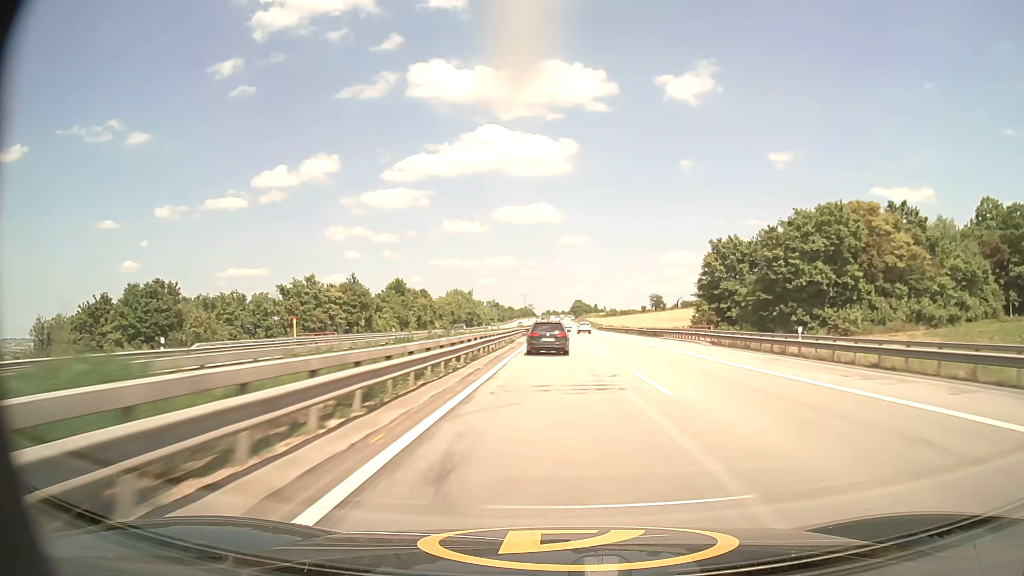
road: motorway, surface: asphalt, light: Day
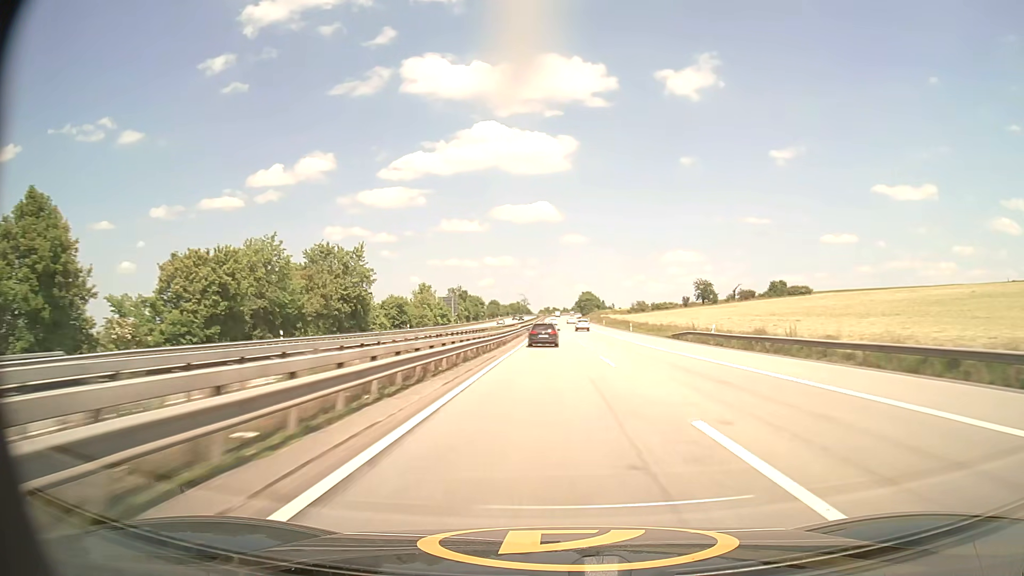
(+0.6, +99.9) m; 0°
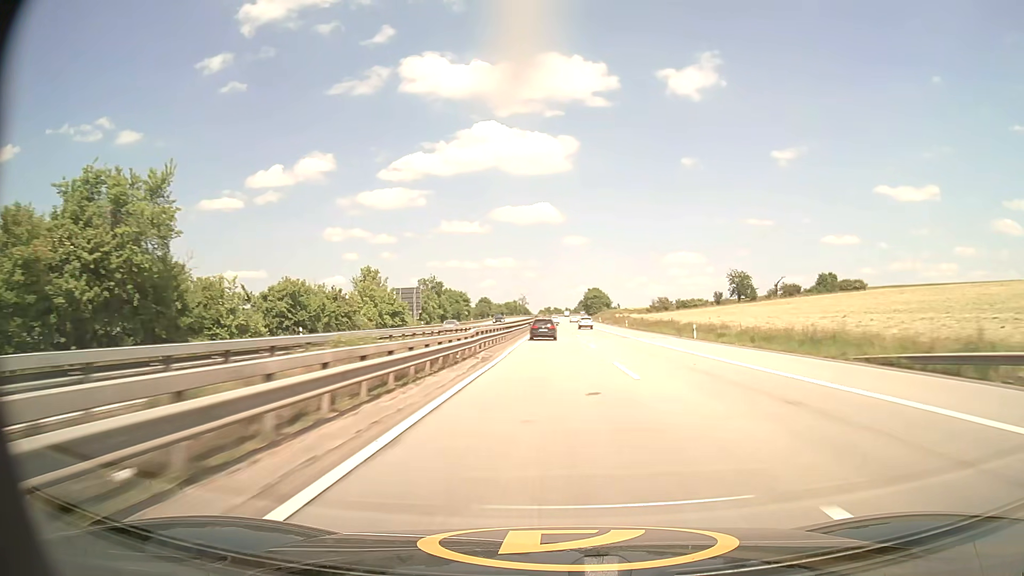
(0.0, +40.8) m; 0°
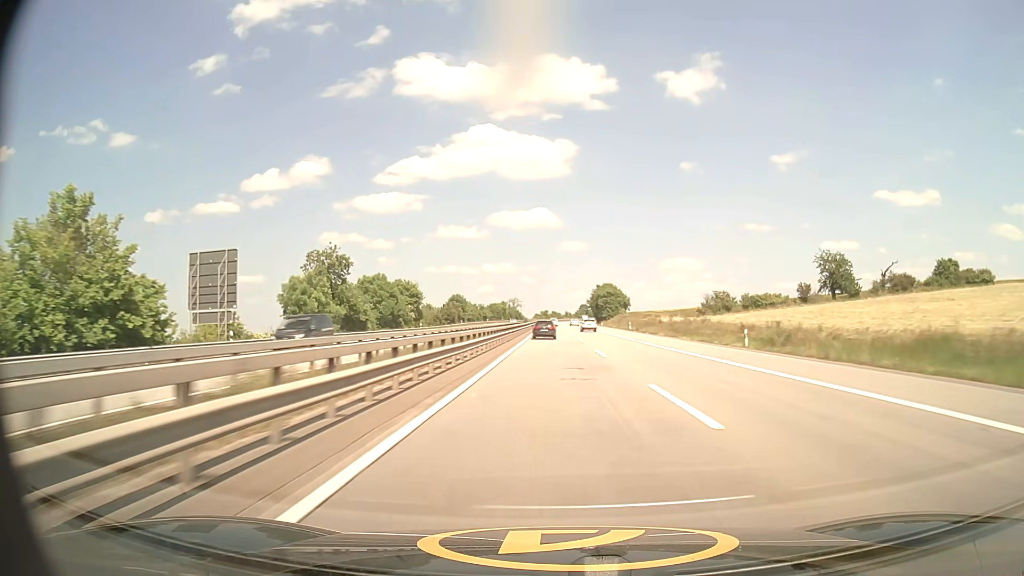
(0.0, +61.8) m; 0°
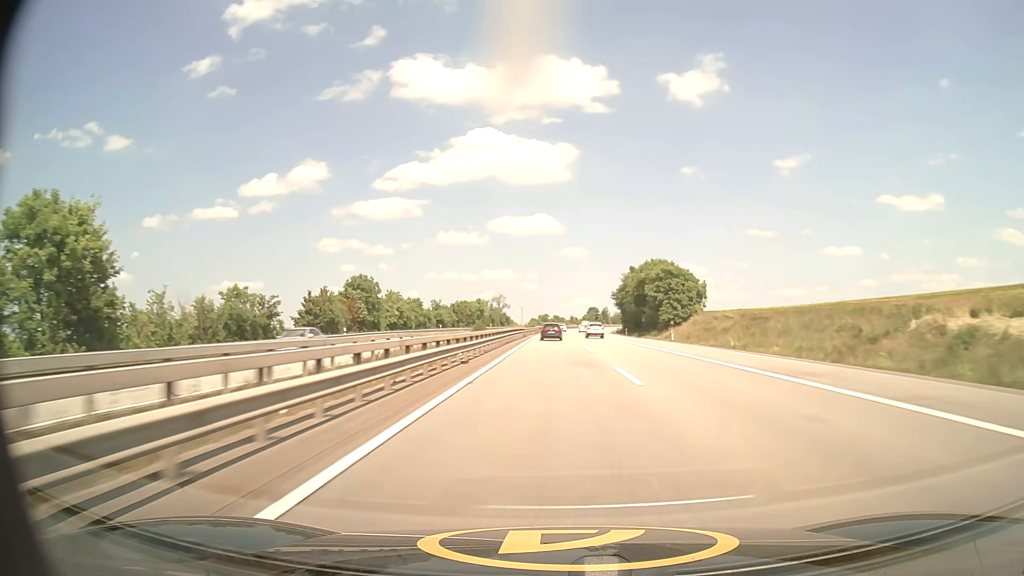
(+0.1, +83.9) m; 0°
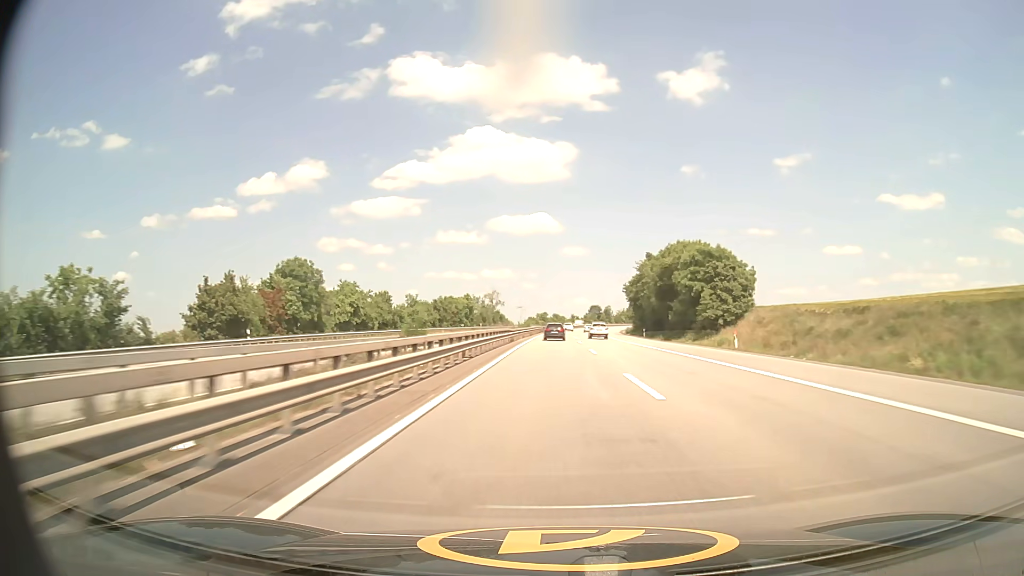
(0.0, +21.3) m; 0°
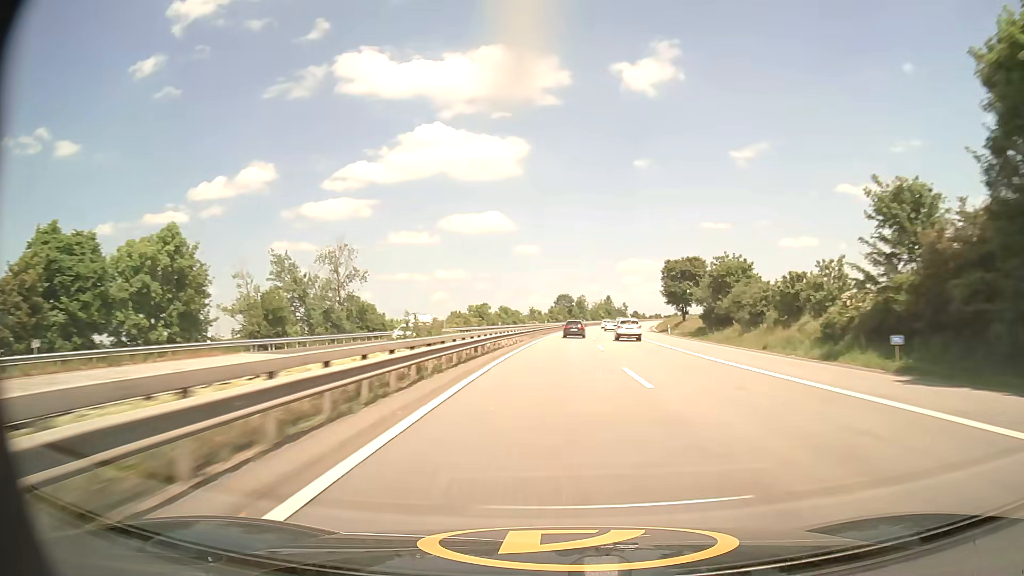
(+1.8, +106.5) m; +4°
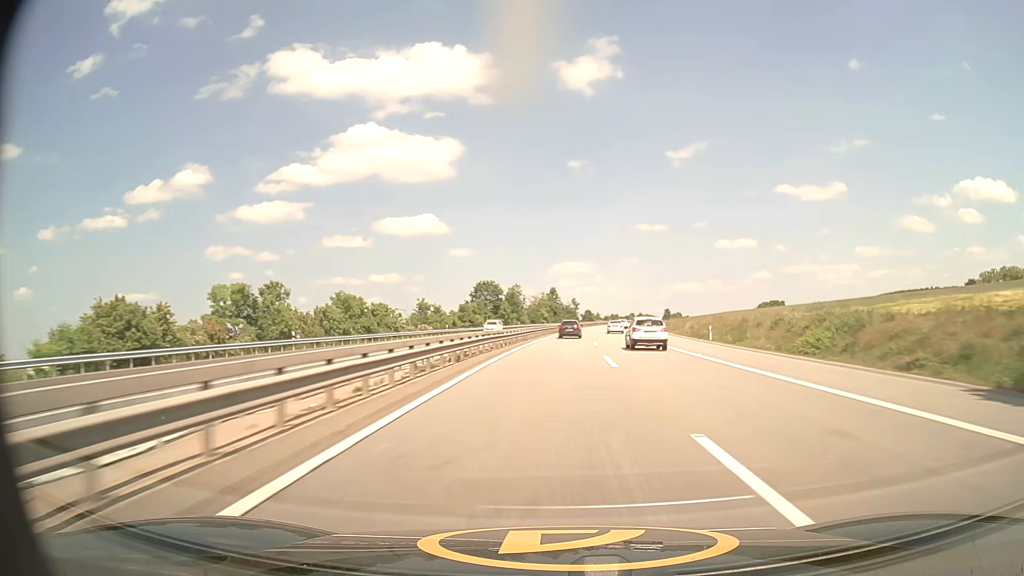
(+3.9, +84.0) m; +5°
(0, +10) (0, +20) (+1, +30) (+1, +40) (+2, +50) (+2, +60) (+3, +70) (+4, +80) (+5, +90) (+6, +100) m
